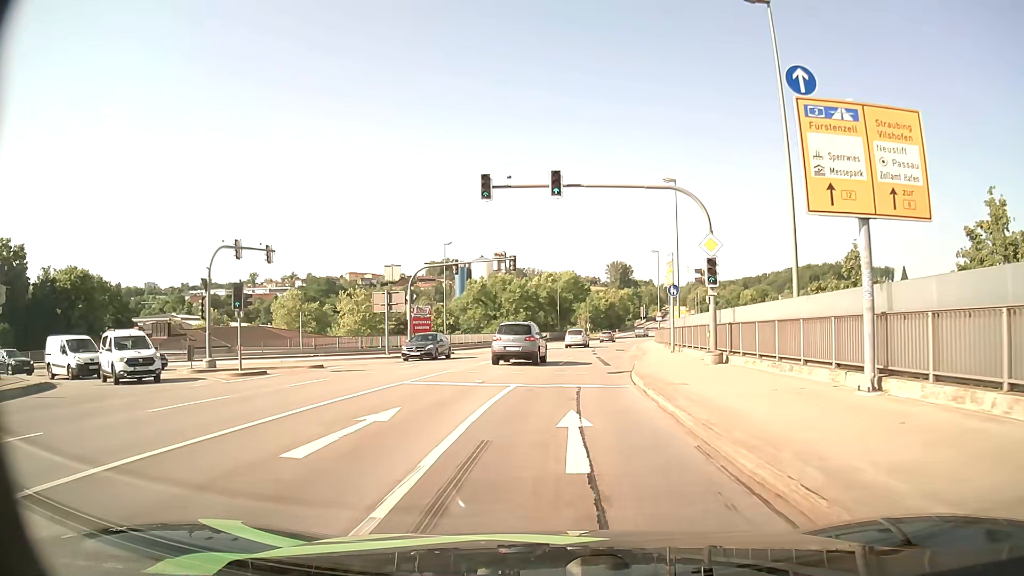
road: primary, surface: asphalt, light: Day
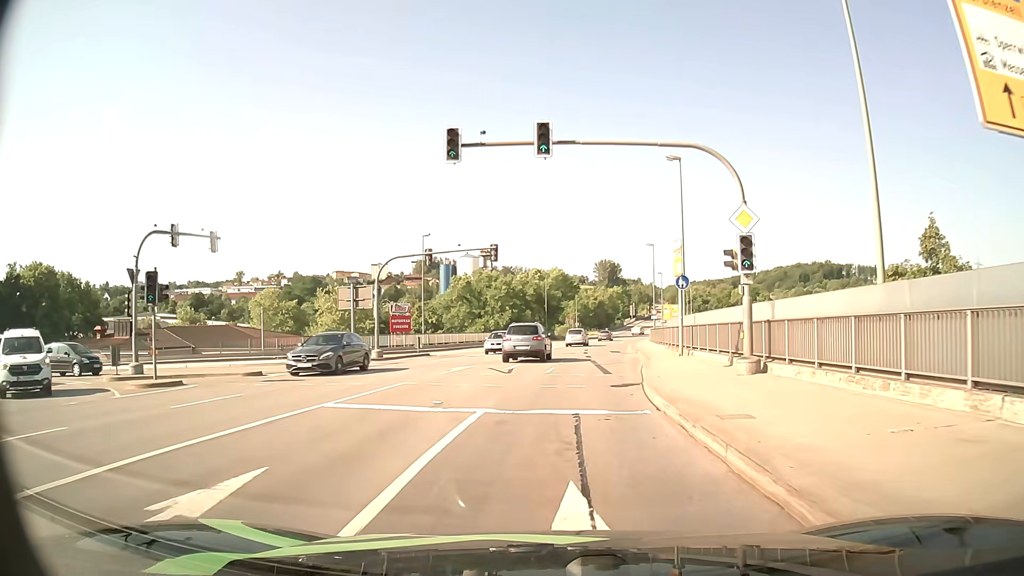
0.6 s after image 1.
(0.0, +5.3) m; +1°
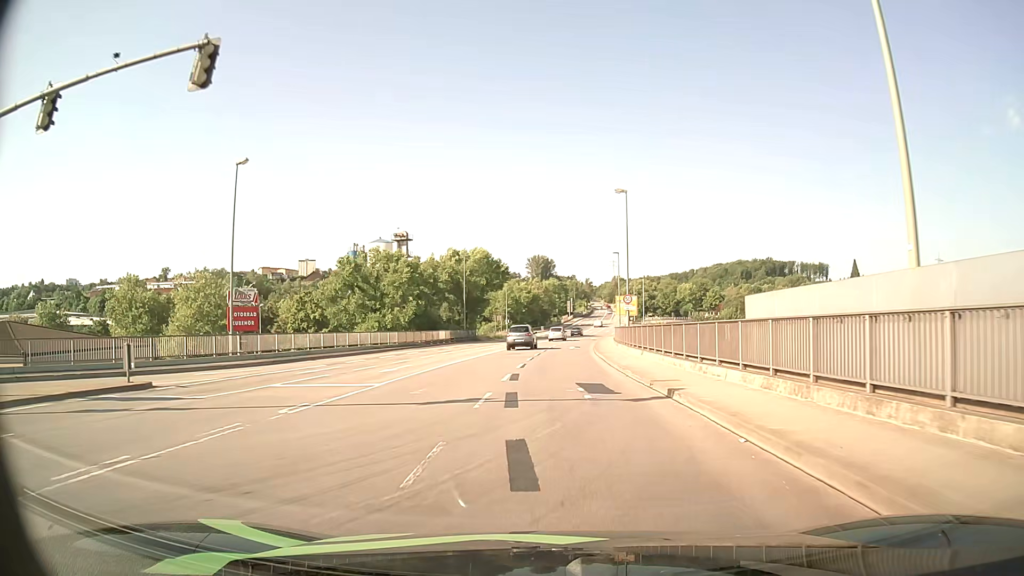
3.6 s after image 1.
(+1.6, +27.3) m; +6°
